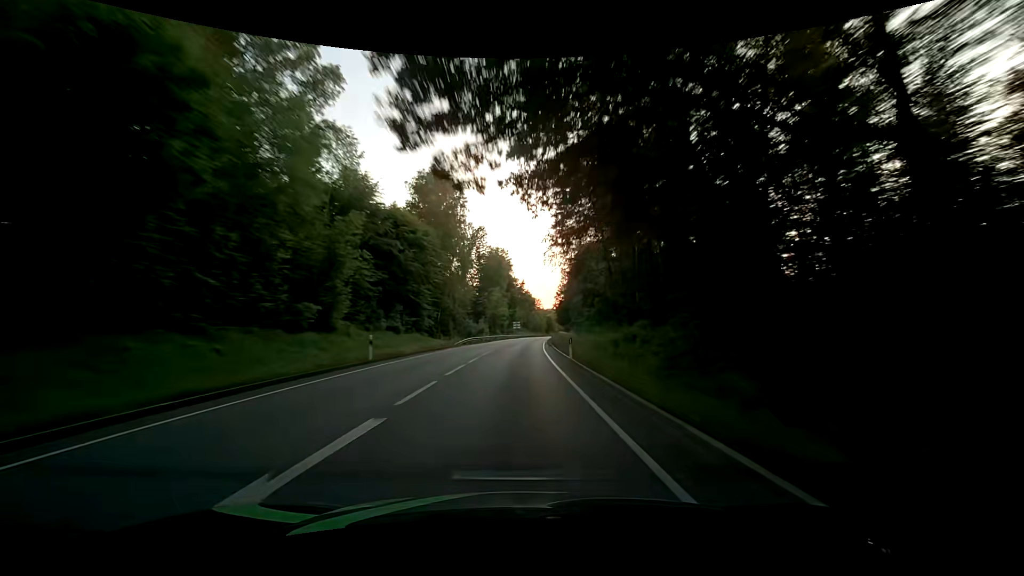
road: primary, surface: asphalt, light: Day
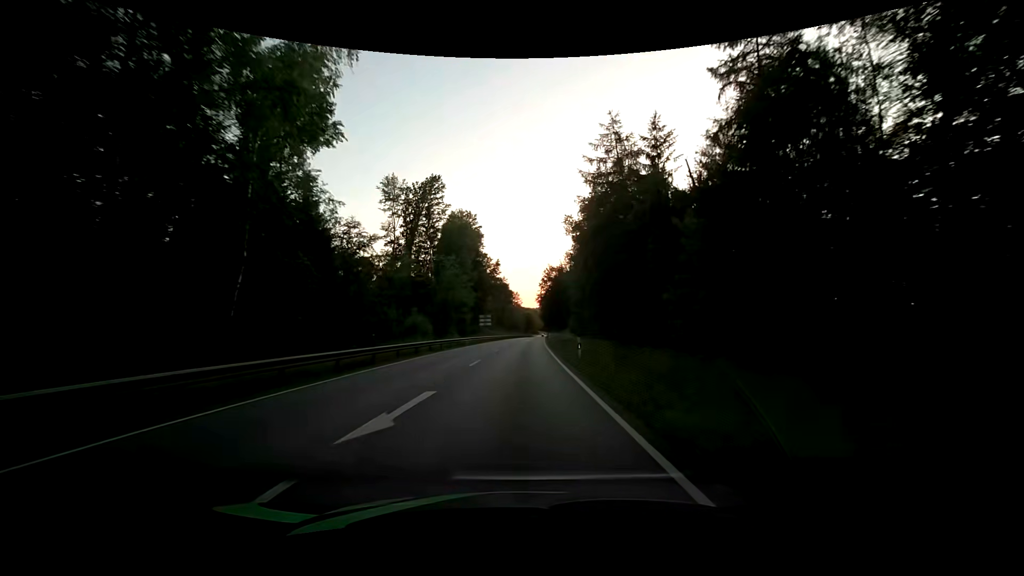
(+1.5, +50.3) m; +3°
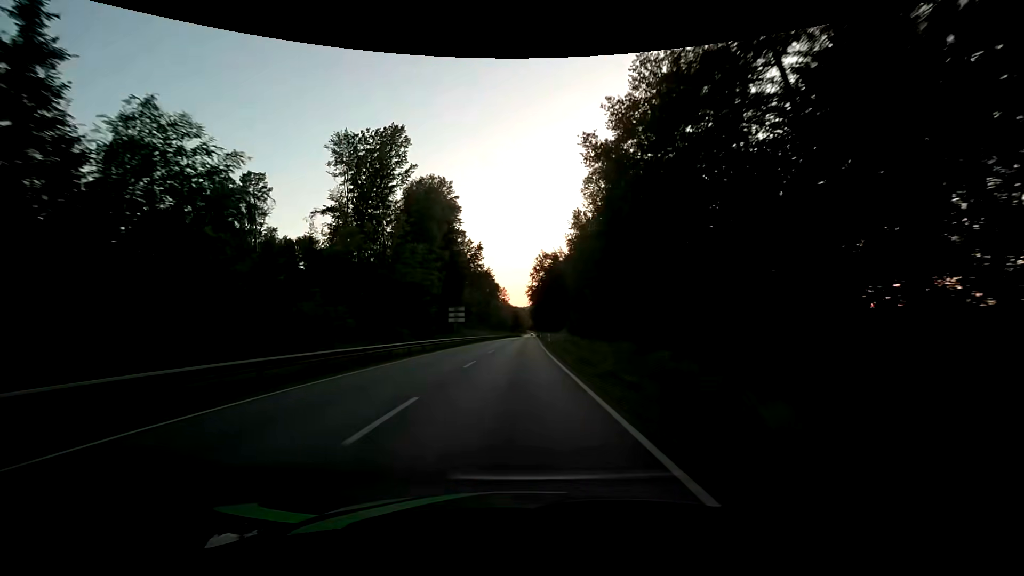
(+0.6, +25.1) m; +2°
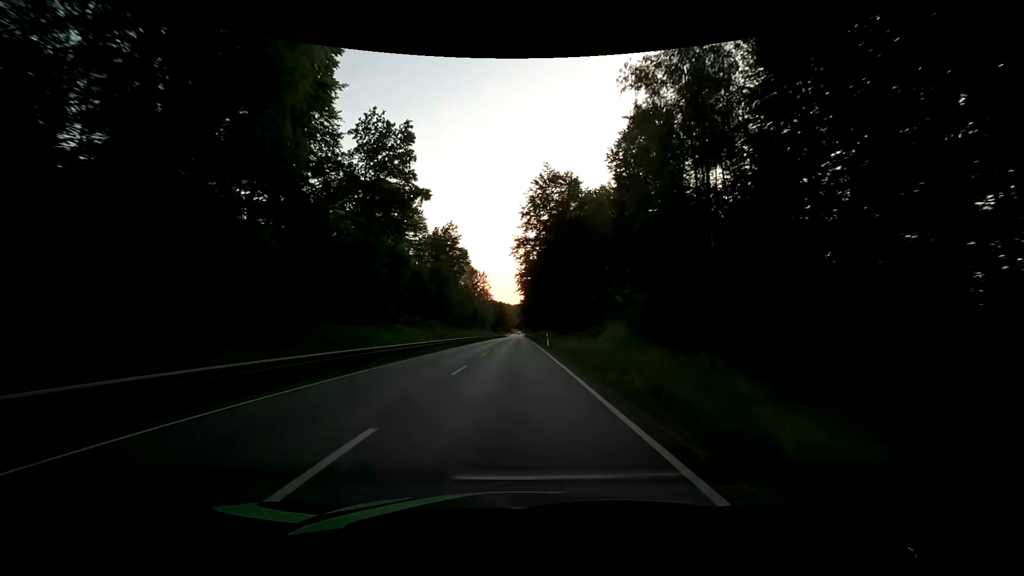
(+0.6, +62.8) m; +1°
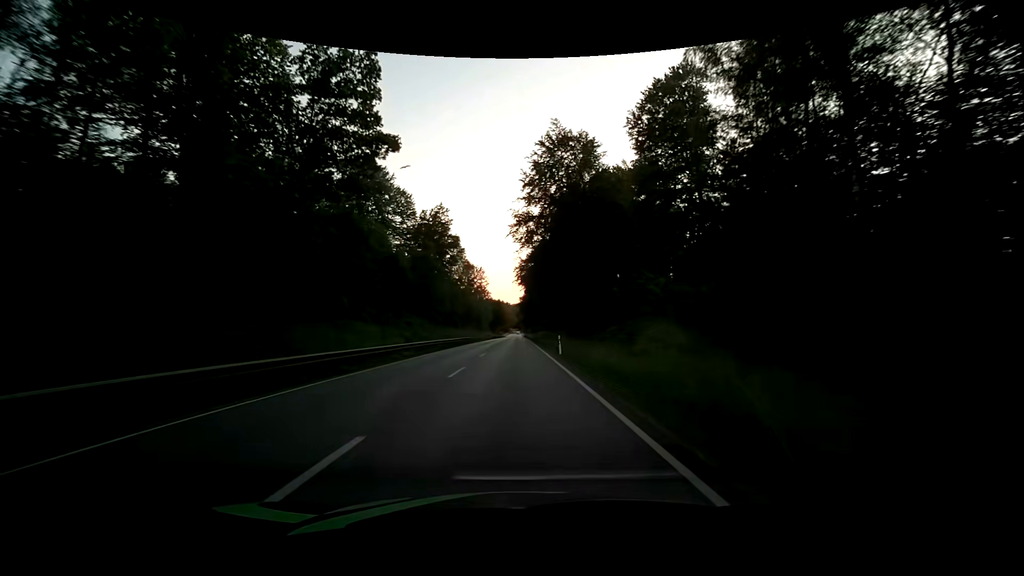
(0.0, +12.6) m; 0°
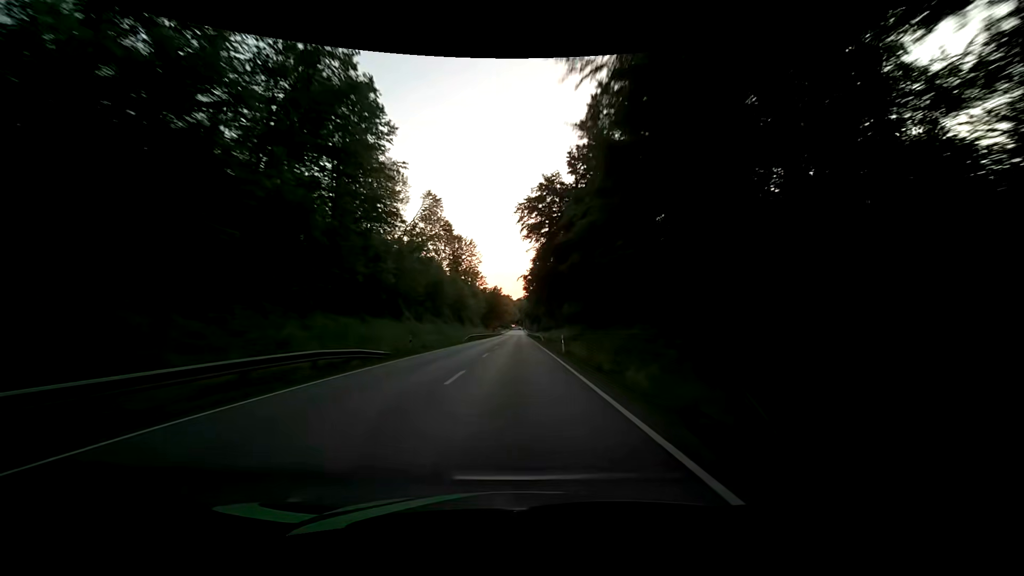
(-0.1, +50.2) m; 0°
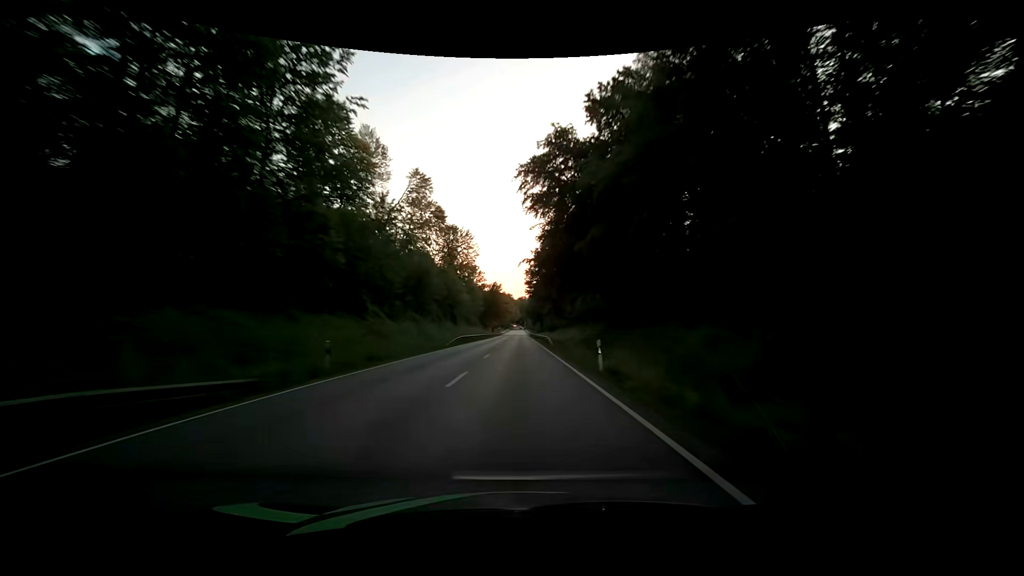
(0.0, +12.6) m; 0°
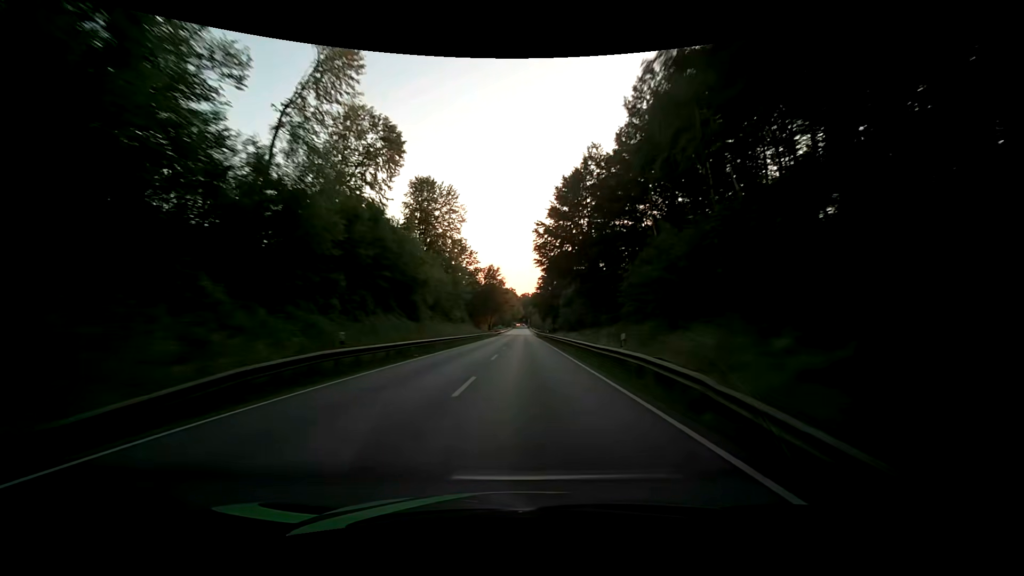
(-0.3, +37.7) m; -1°
(0, +10) (0, +20) (0, +30) (0, +40) (+1, +50) (+1, +60) (+1, +70) (+1, +80) (+1, +90) (+2, +100) m
